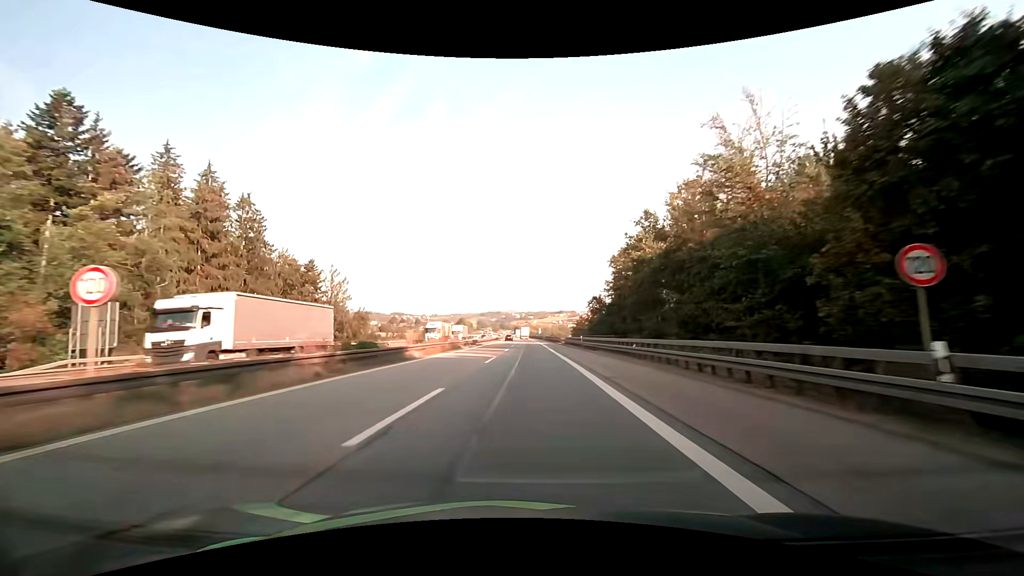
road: motorway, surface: asphalt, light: Day
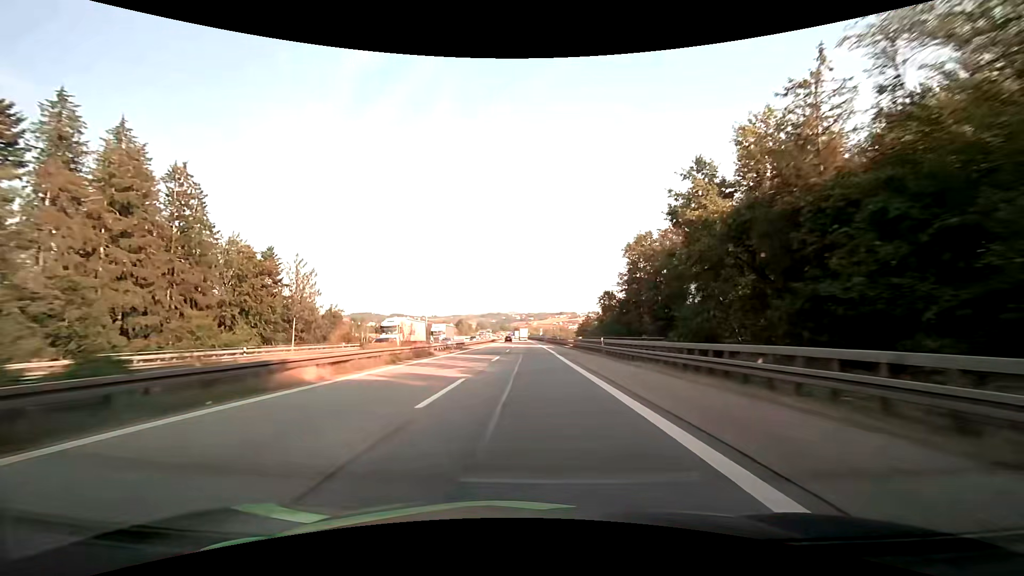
(+0.1, +14.5) m; 0°
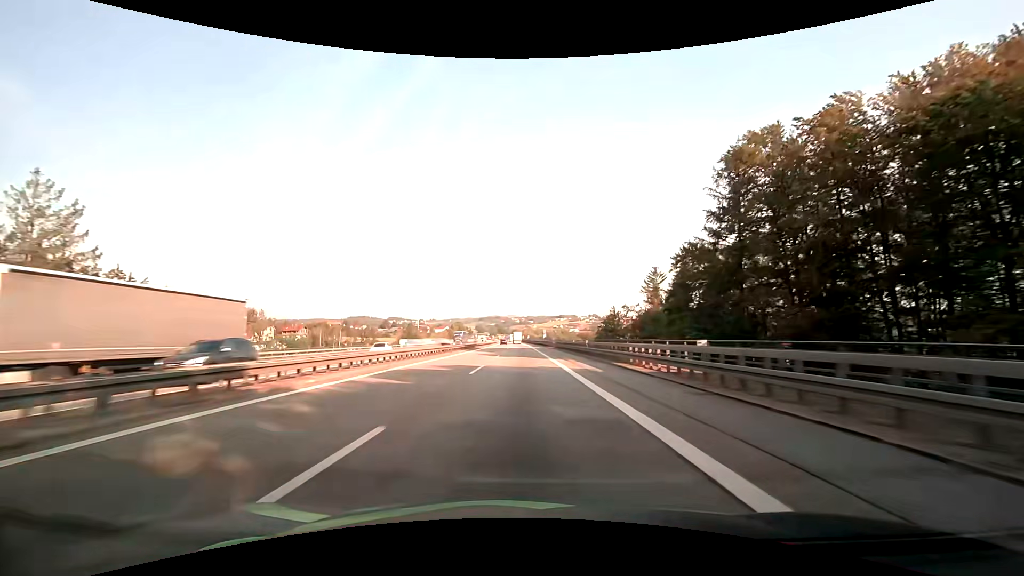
(+0.1, +43.2) m; 0°
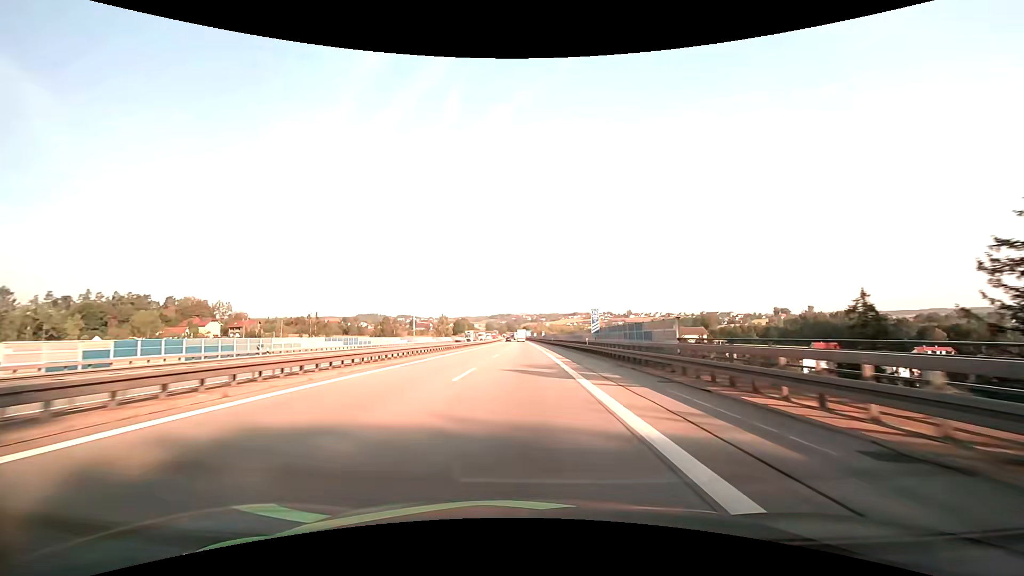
(-1.2, +75.0) m; -2°
(0, +10) (0, +20) (0, +30) (0, +40) (0, +50) (0, +60) (-1, +70) (-1, +80) (-1, +90) (-1, +100) m
